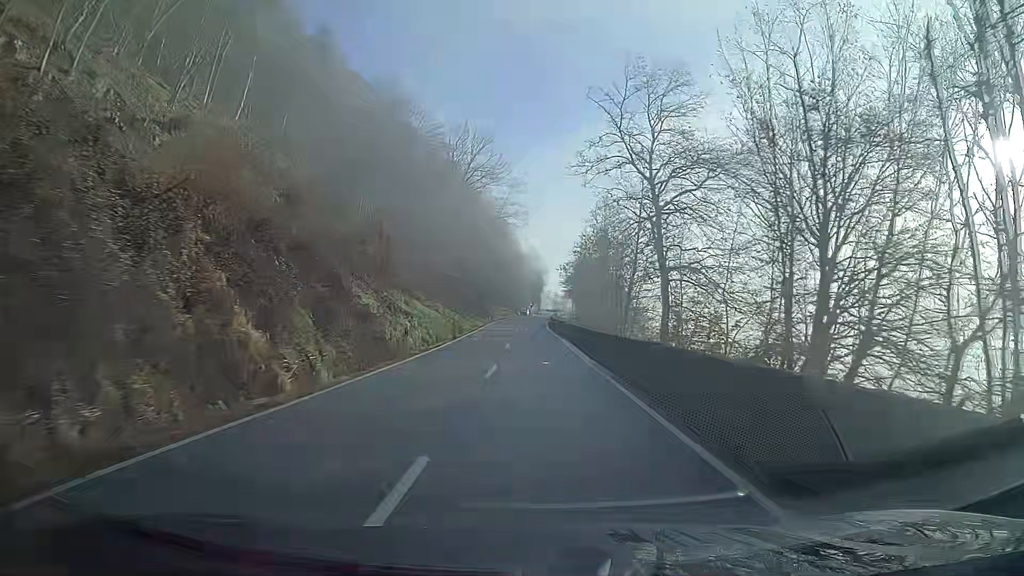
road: secondary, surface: asphalt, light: Day
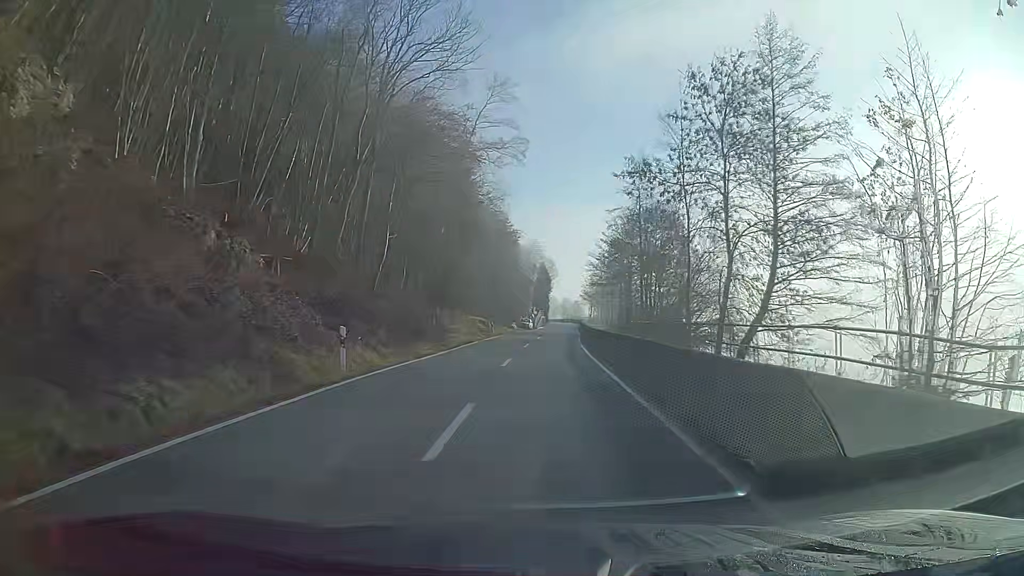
(-0.3, +56.2) m; 0°
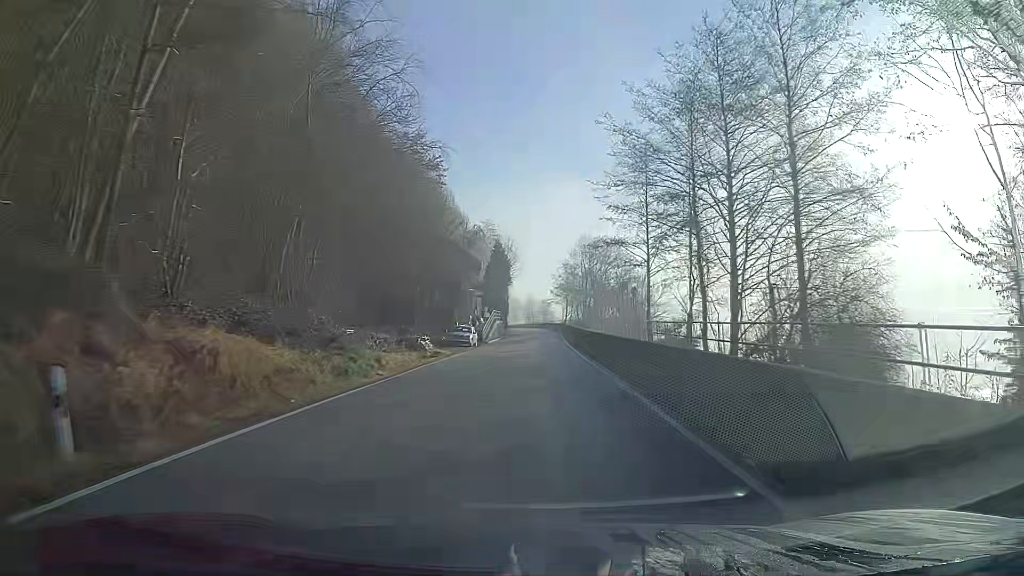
(+1.1, +43.3) m; +3°
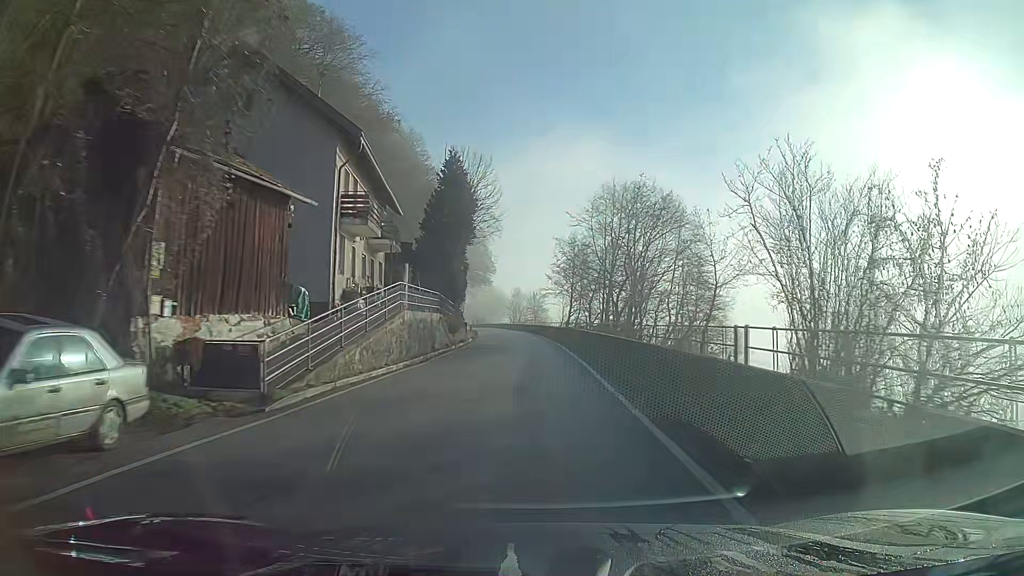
(+0.2, +42.3) m; 0°
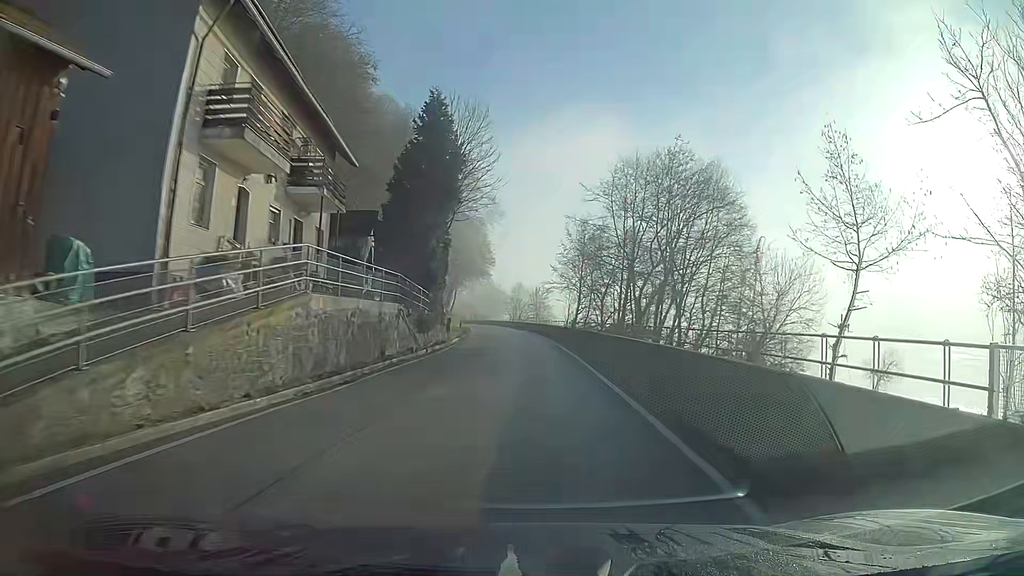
(0.0, +10.4) m; 0°
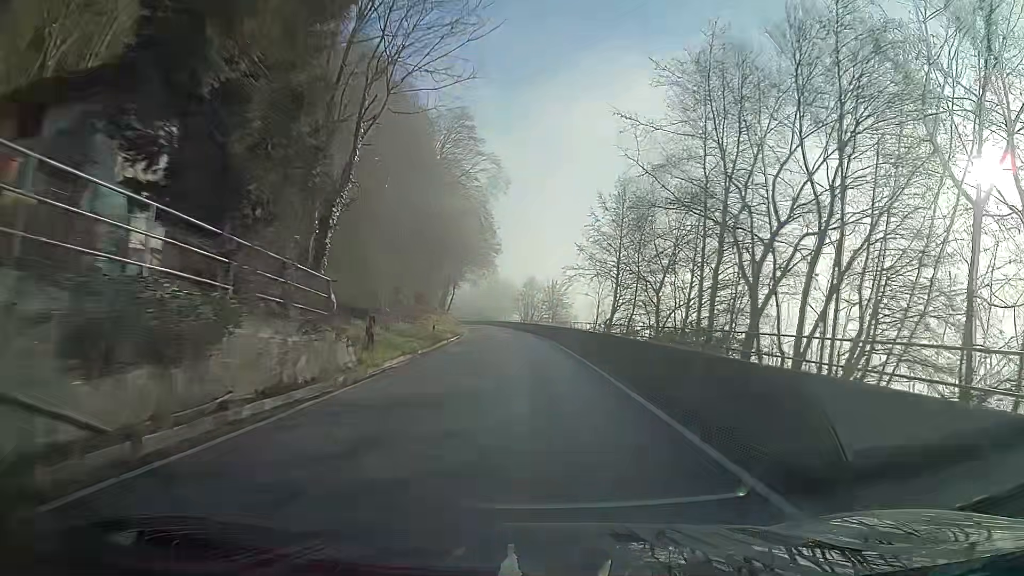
(-0.2, +20.8) m; -1°
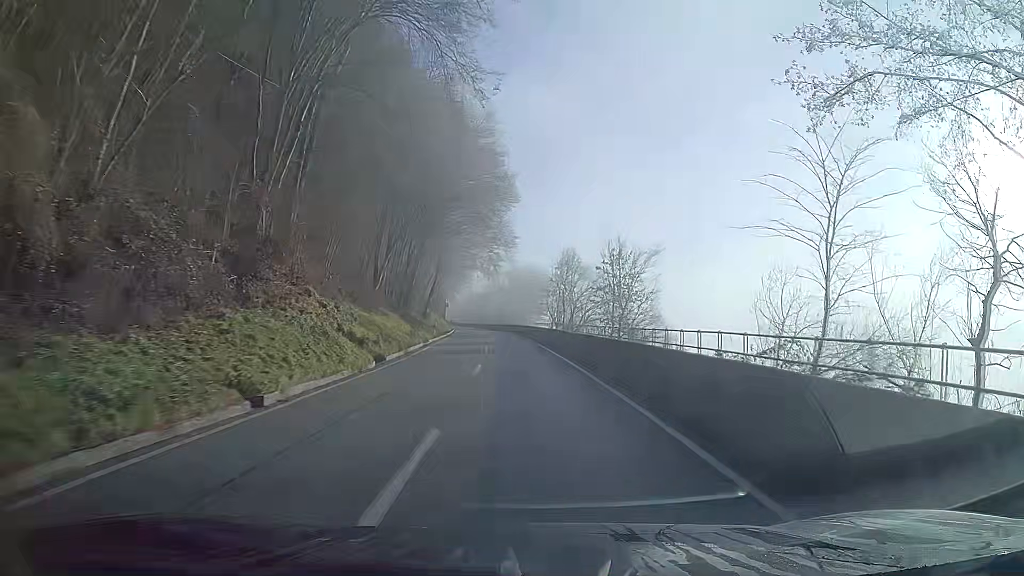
(-0.8, +41.4) m; -3°
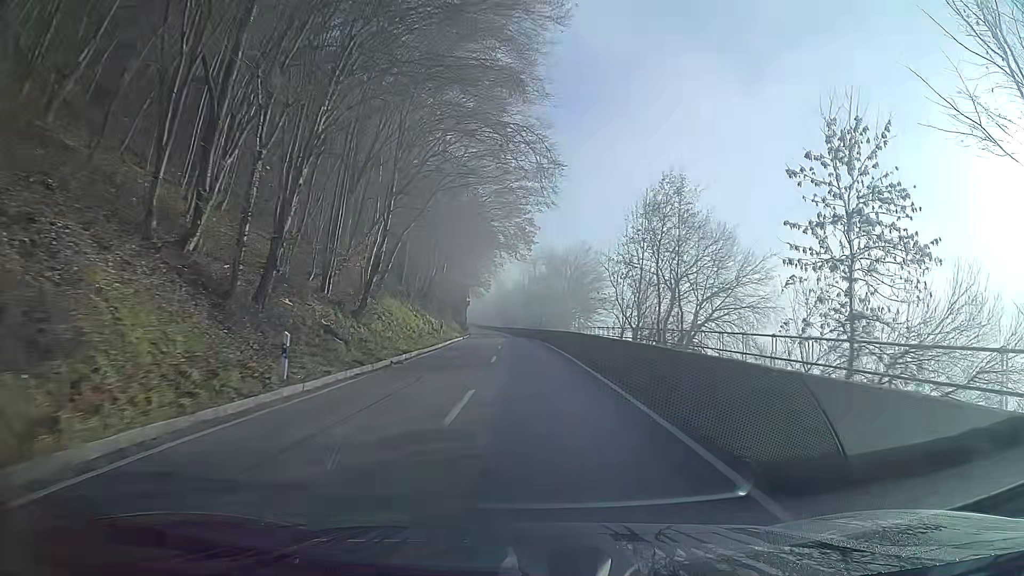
(-0.9, +31.3) m; -3°
